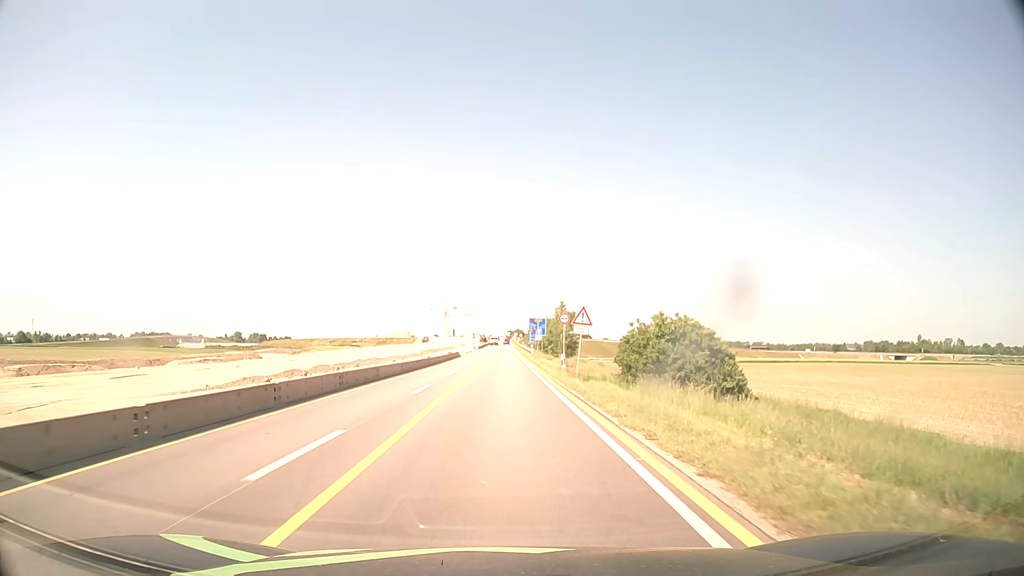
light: Day
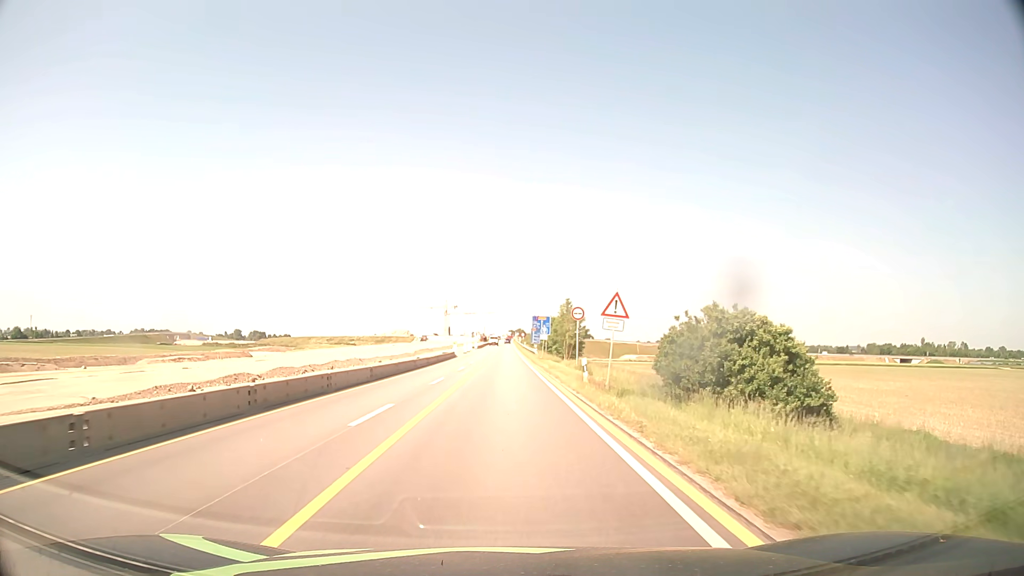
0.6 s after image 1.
(0.0, +7.6) m; 0°
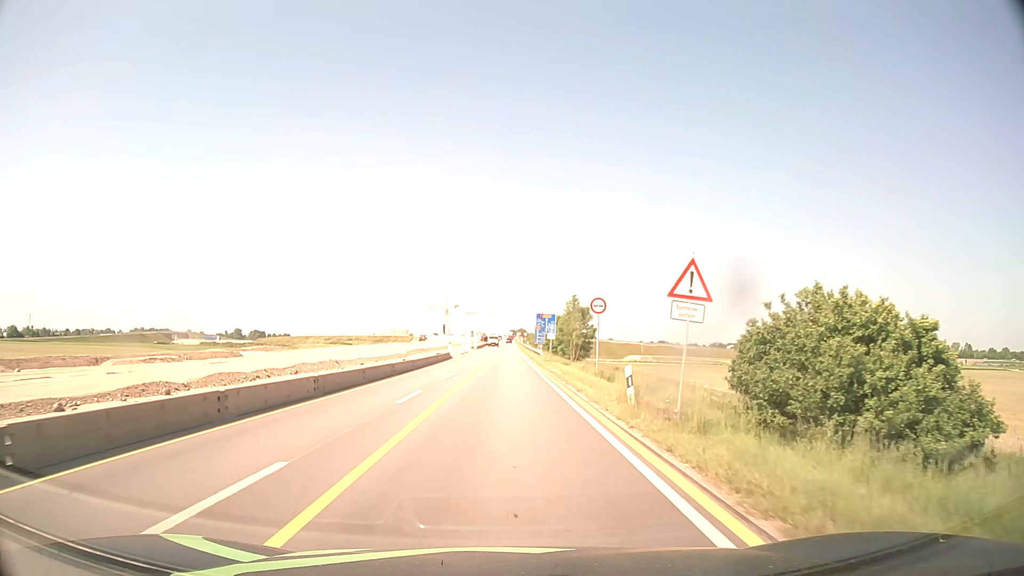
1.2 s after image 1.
(0.0, +7.6) m; 0°
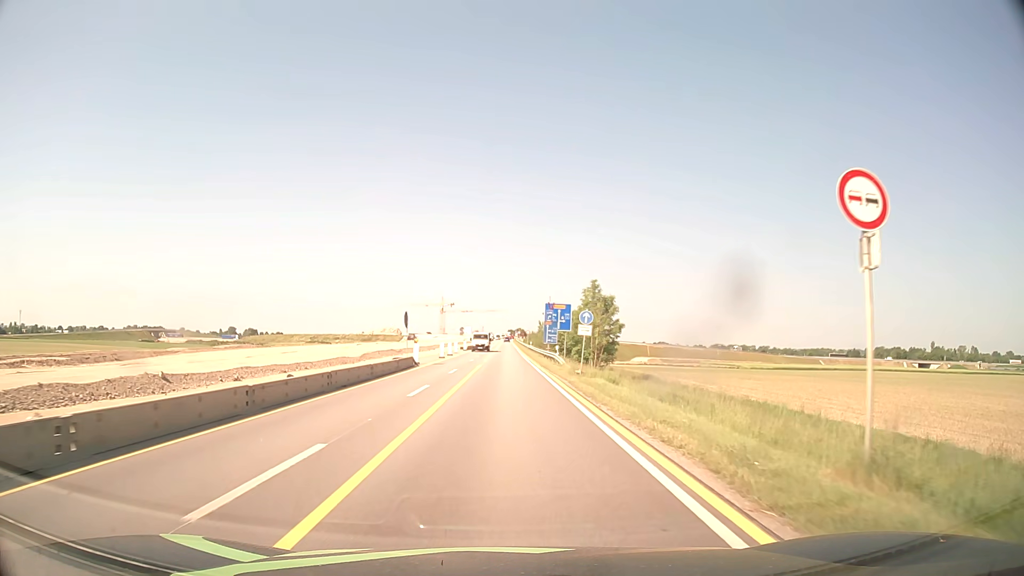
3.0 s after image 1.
(0.0, +22.8) m; 0°
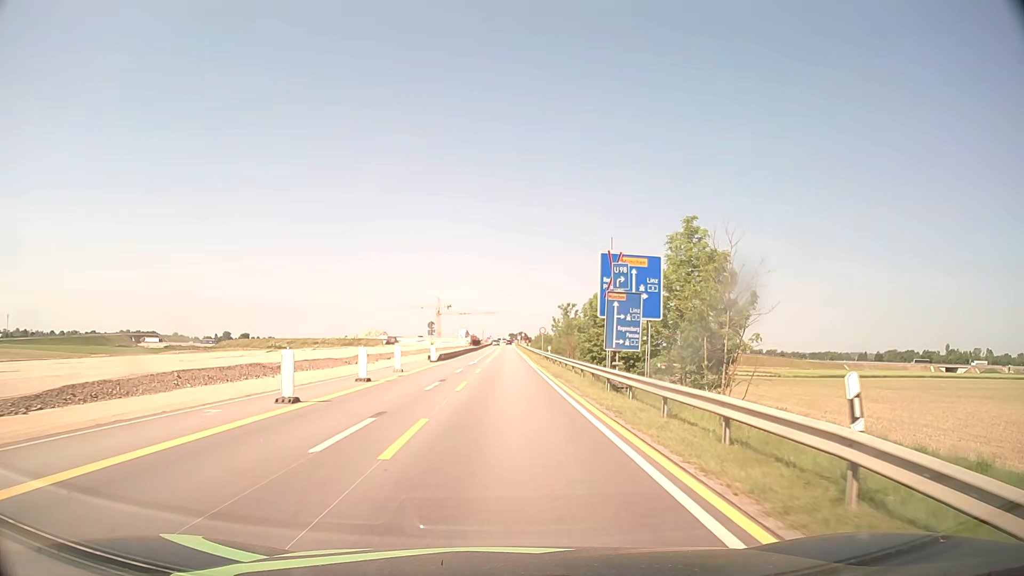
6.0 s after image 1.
(+0.1, +38.0) m; 0°
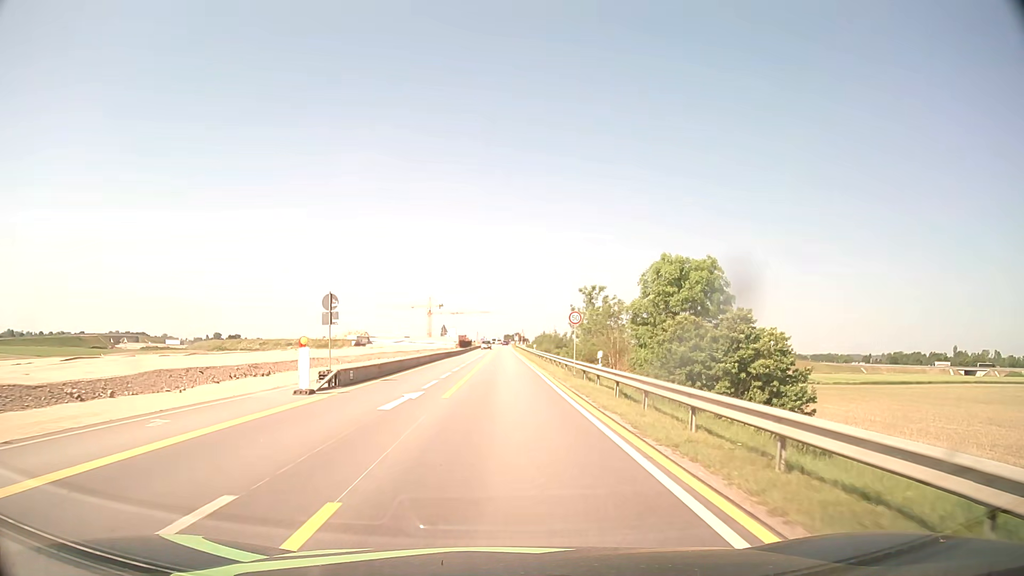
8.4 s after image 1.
(0.0, +30.4) m; 0°
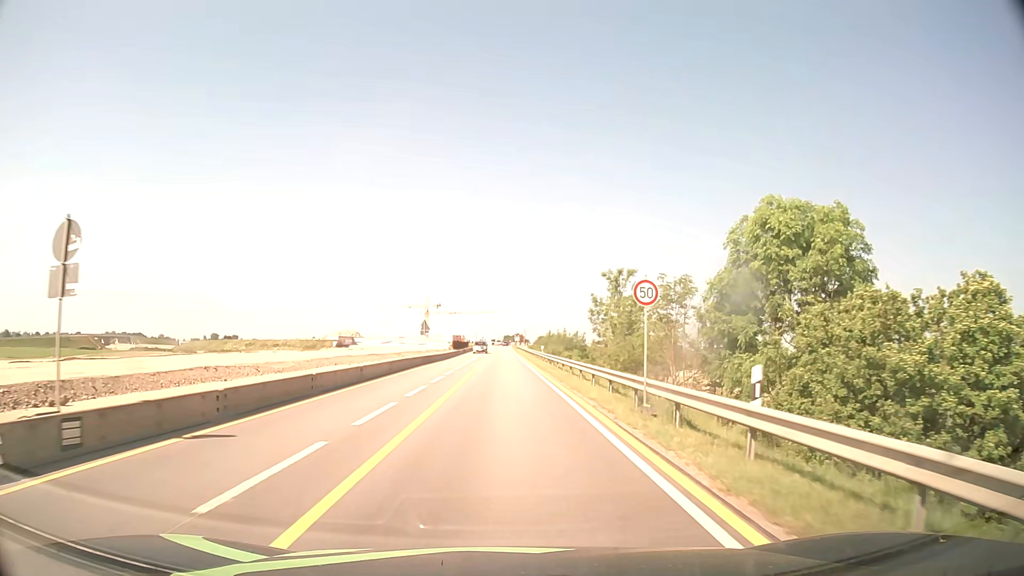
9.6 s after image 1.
(0.0, +15.2) m; 0°
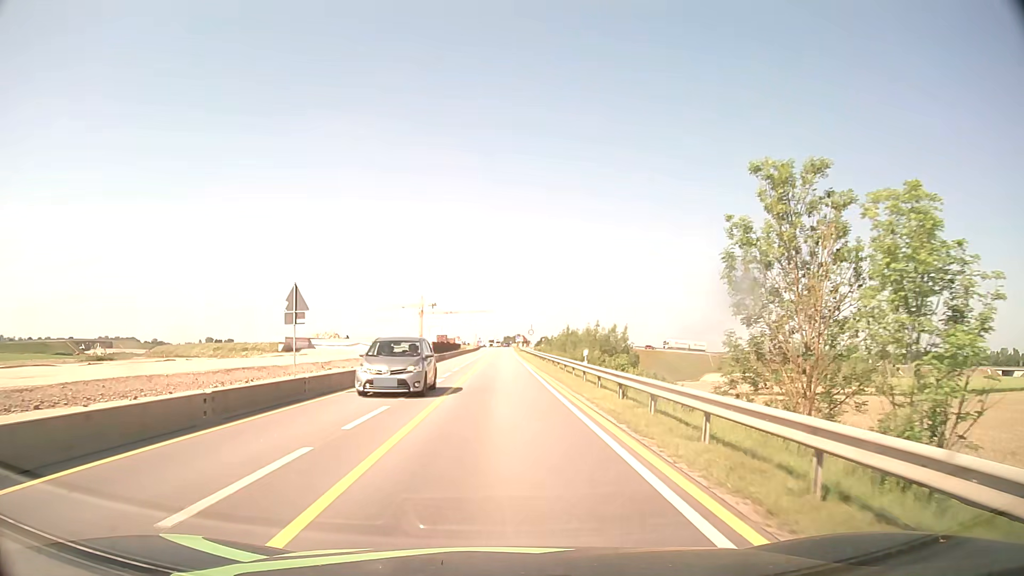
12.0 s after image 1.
(0.0, +30.4) m; 0°
(0, +10) (0, +20) (0, +30) (0, +40) (0, +50) (0, +60) (0, +70) (0, +80) (0, +90) (0, +100) m
